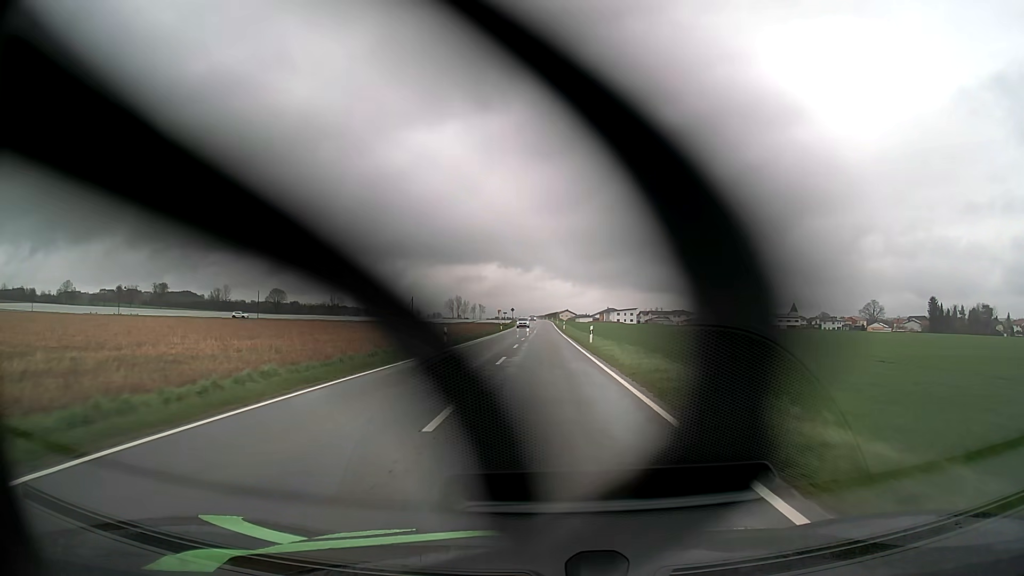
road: tertiary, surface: asphalt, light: Day
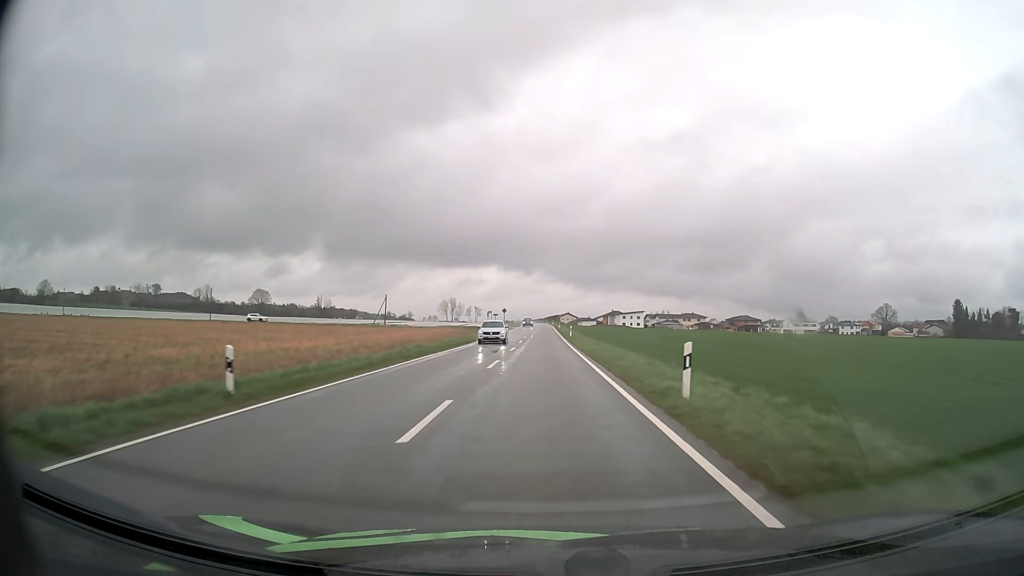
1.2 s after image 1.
(0.0, +25.3) m; 0°
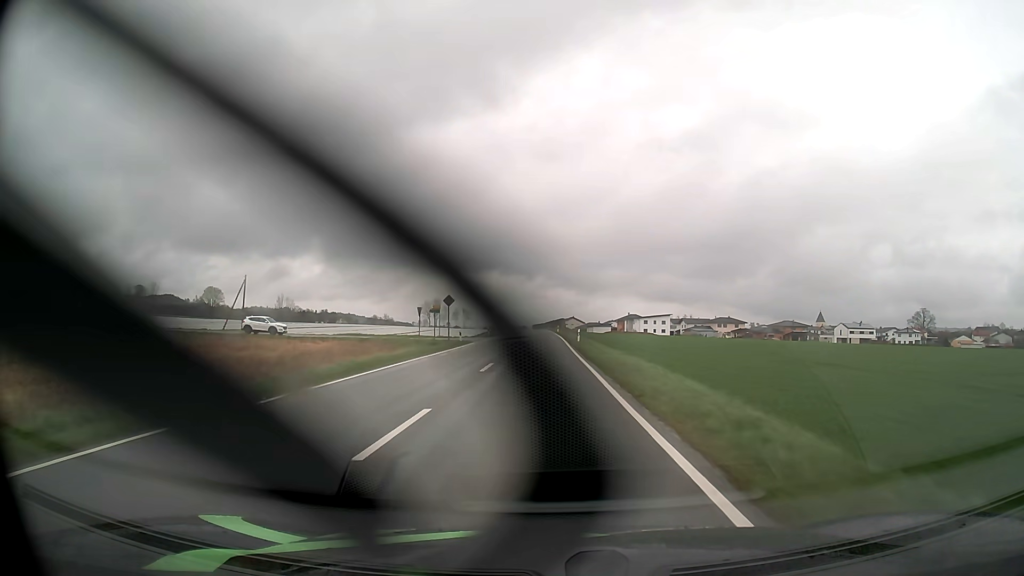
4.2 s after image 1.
(-0.2, +63.4) m; 0°
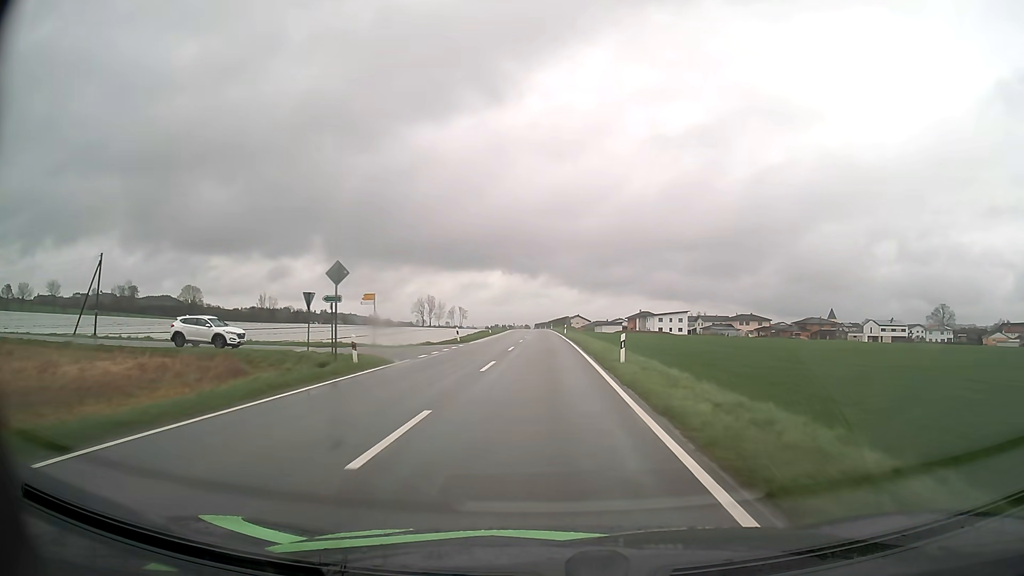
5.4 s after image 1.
(0.0, +25.7) m; 0°
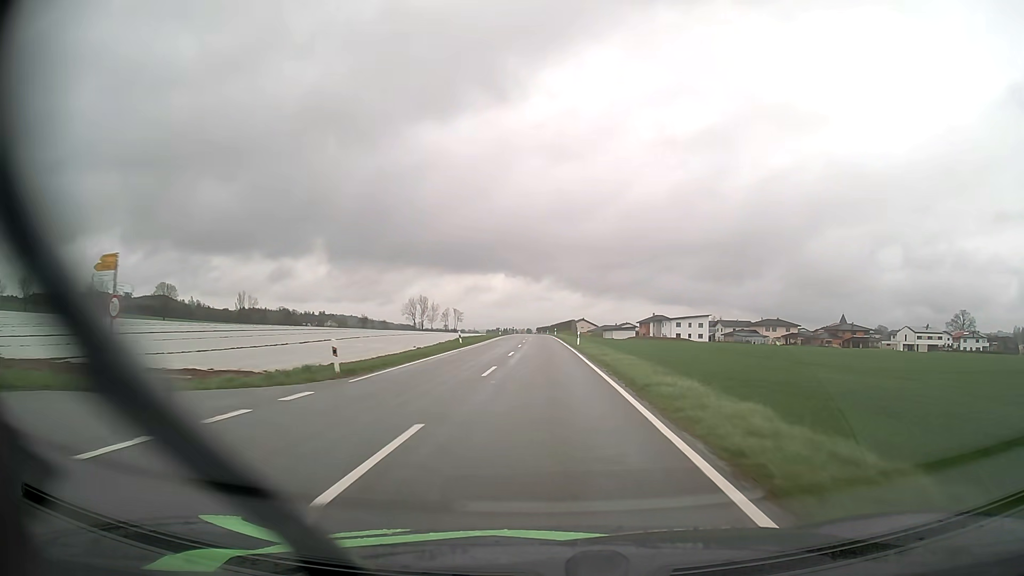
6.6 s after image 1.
(-0.1, +25.9) m; 0°
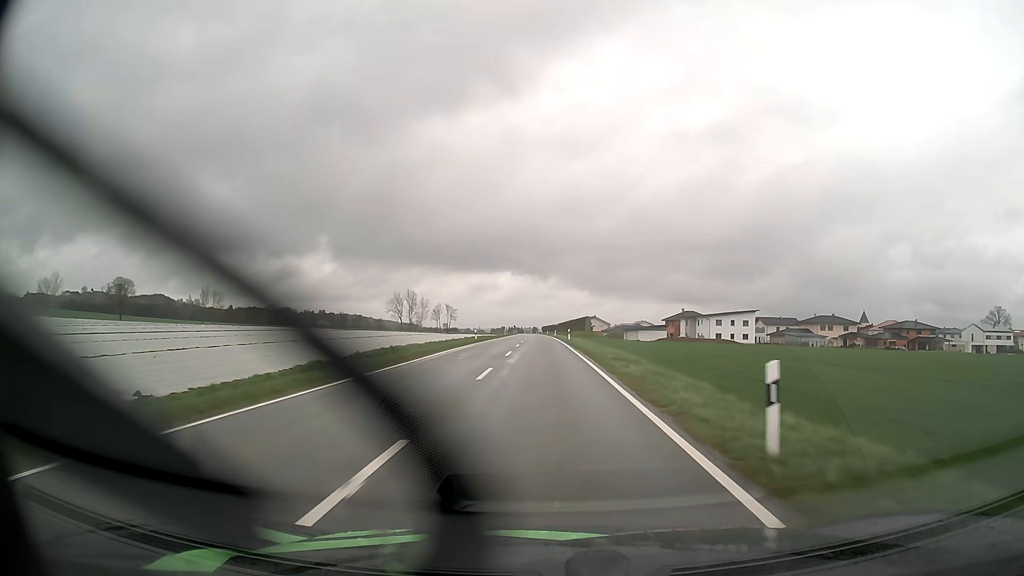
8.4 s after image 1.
(-0.1, +38.9) m; 0°
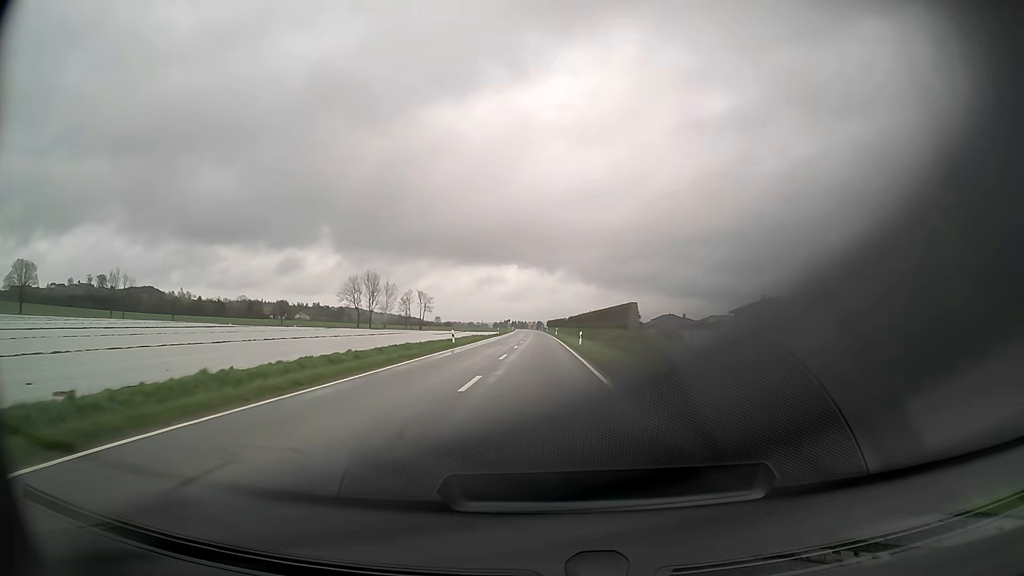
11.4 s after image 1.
(-0.6, +64.8) m; 0°
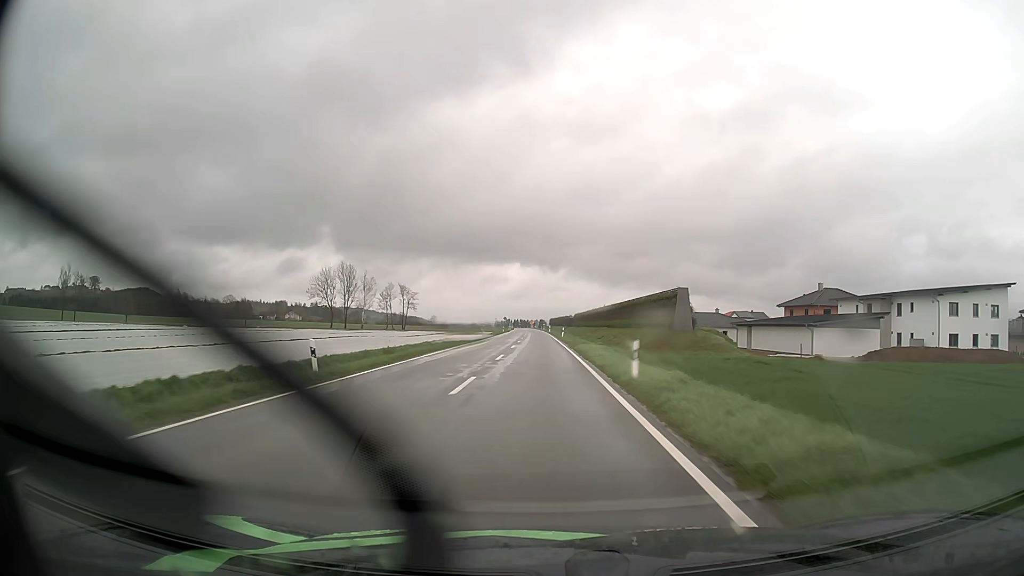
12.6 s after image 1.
(0.0, +25.9) m; 0°
(0, +10) (0, +20) (0, +30) (0, +40) (0, +50) (-1, +60) (-1, +70) (-1, +80) (-1, +90) (-2, +100) m
